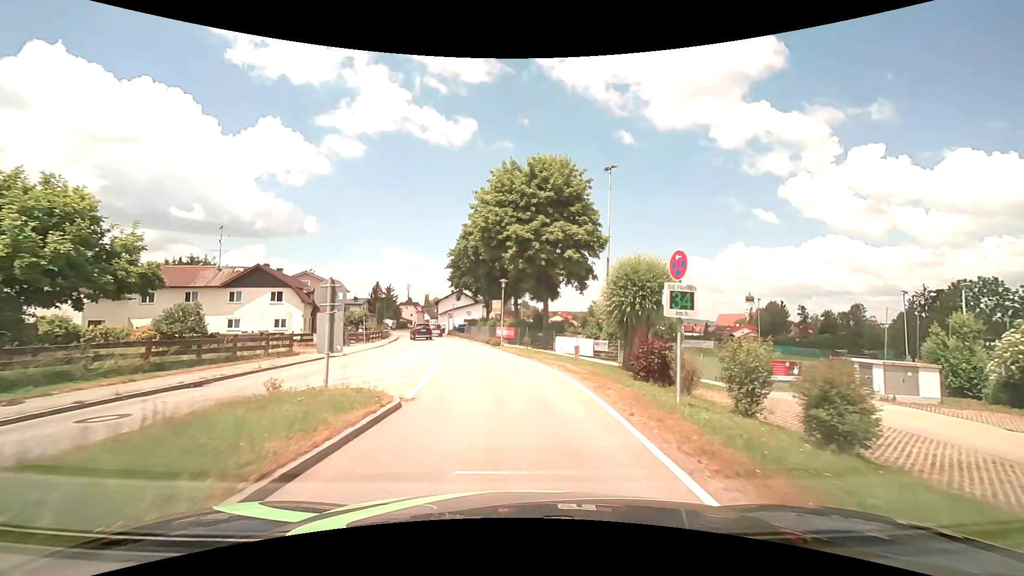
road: secondary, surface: asphalt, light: Day
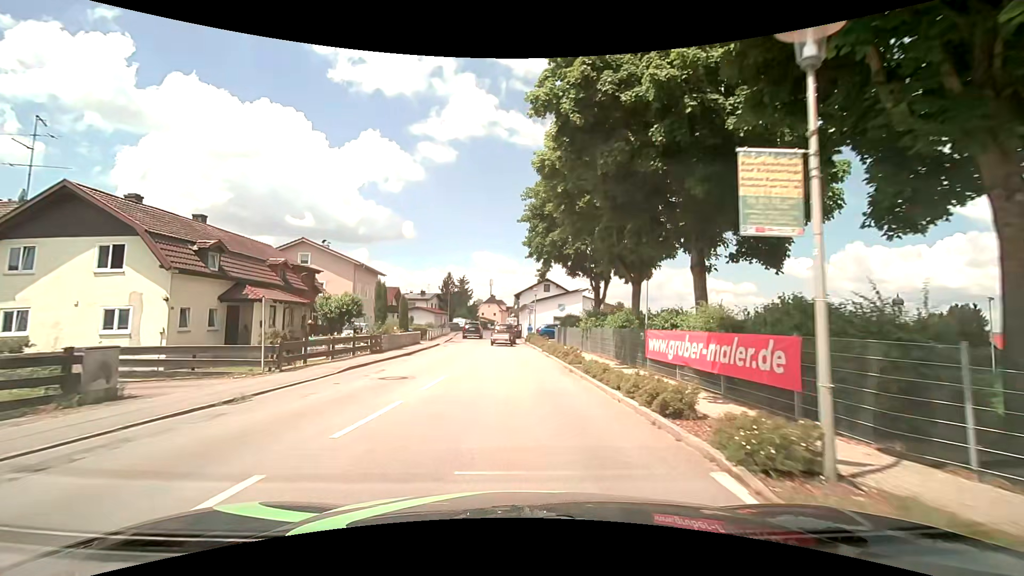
(-2.6, +29.1) m; -10°
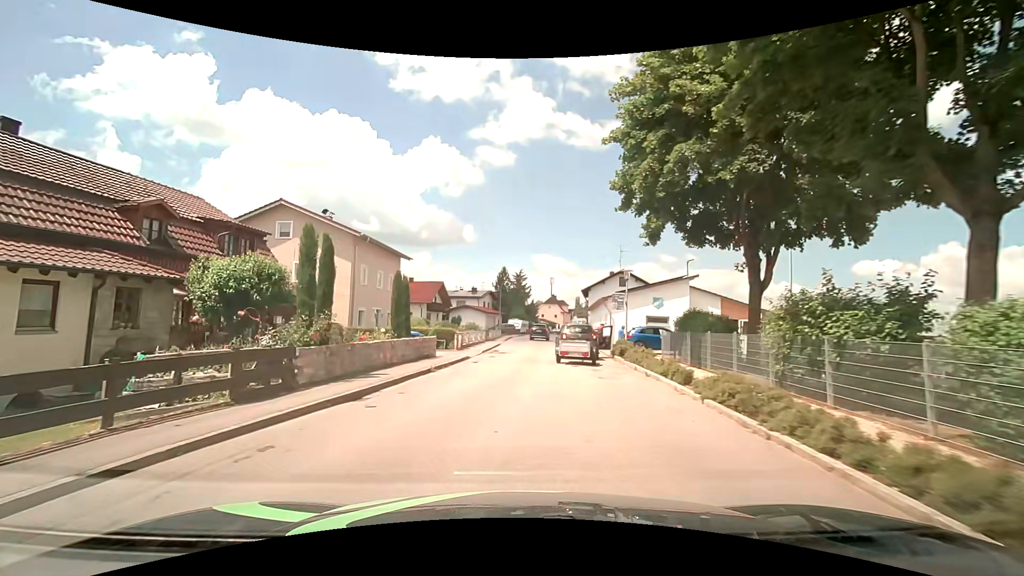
(-0.8, +15.2) m; -7°
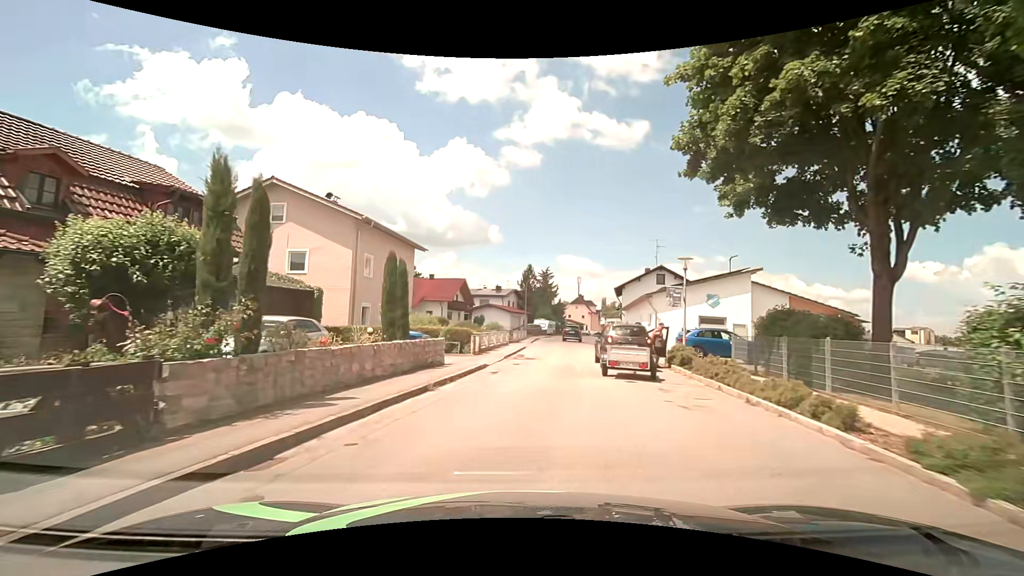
(-0.1, +4.8) m; -3°
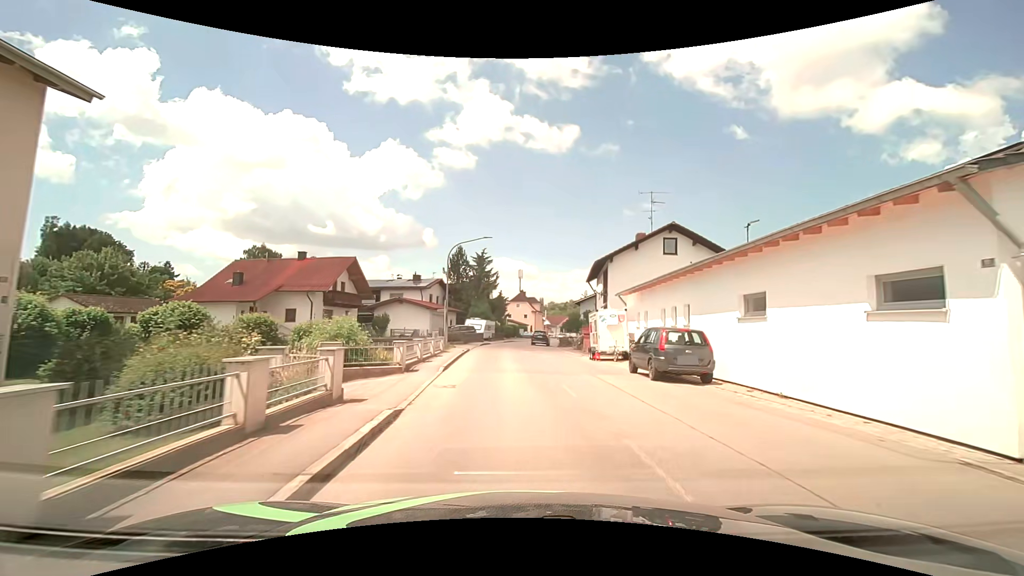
(+1.3, +24.5) m; +7°
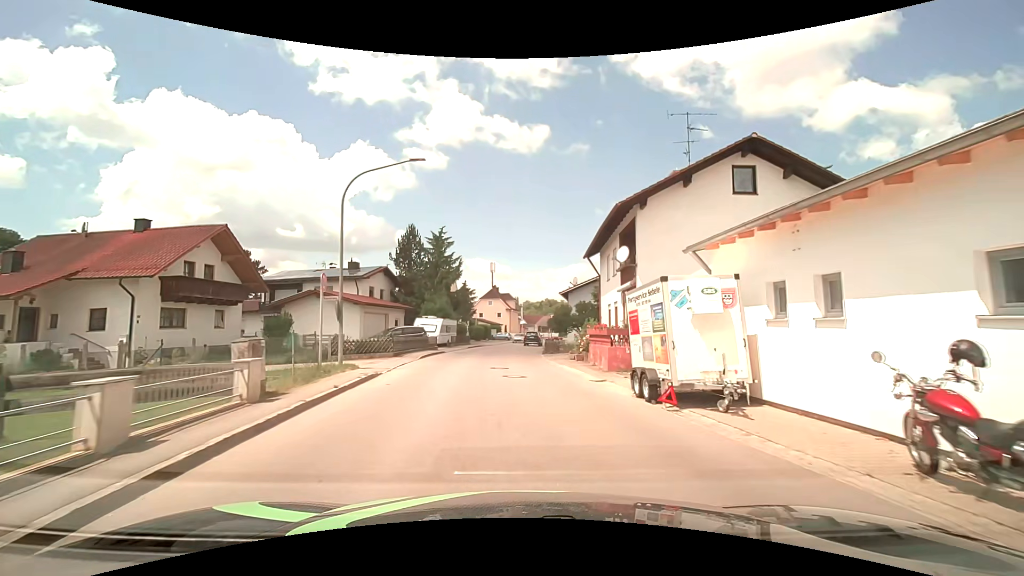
(+0.7, +15.9) m; +3°
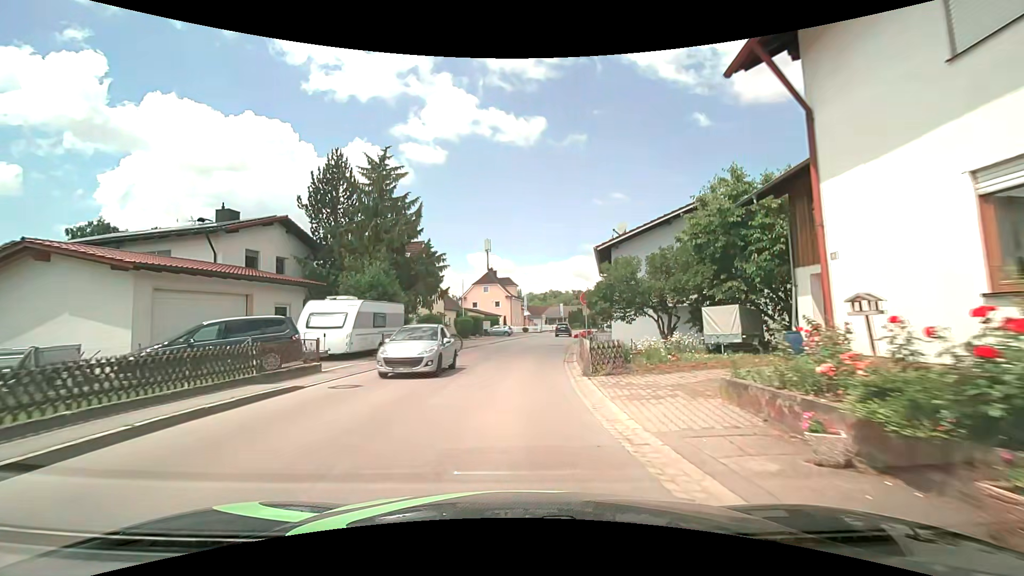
(+0.2, +23.0) m; 0°
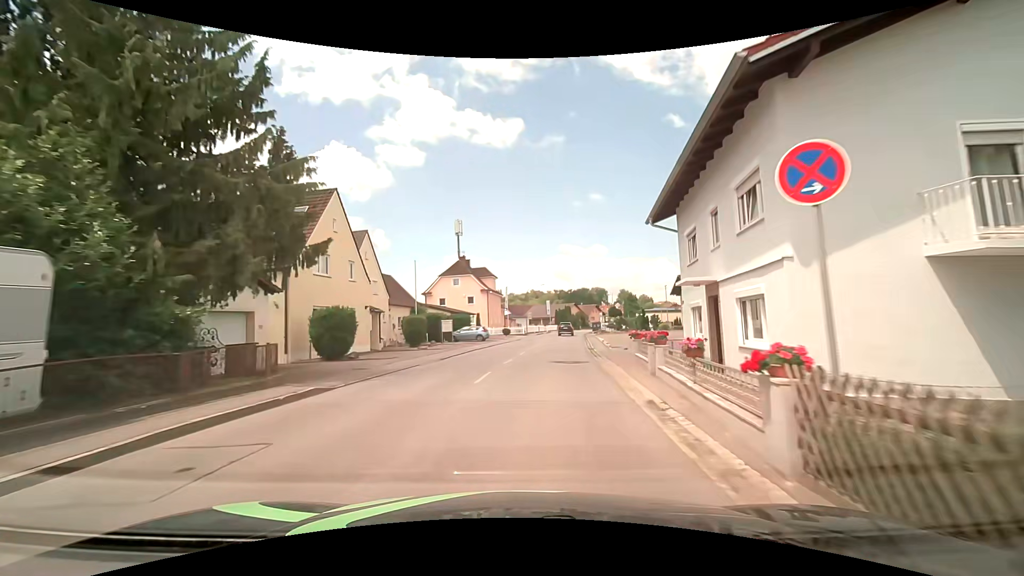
(+0.2, +18.9) m; +2°
(0, +10) (+1, +20) (+2, +30) (+3, +40) (+4, +50) (+5, +60) (+7, +70) (+8, +80) (+10, +89) (+12, +99) m
